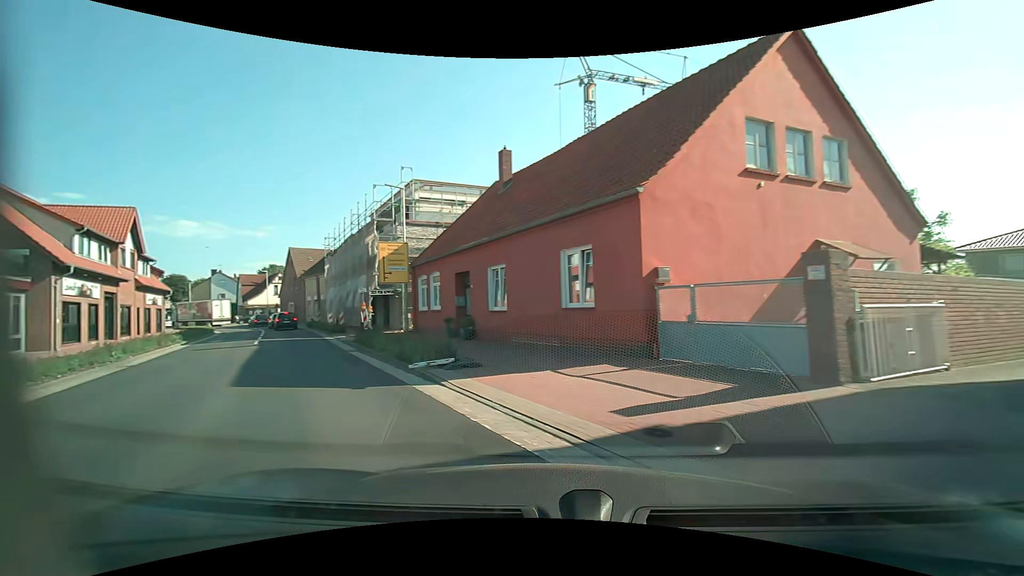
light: Day
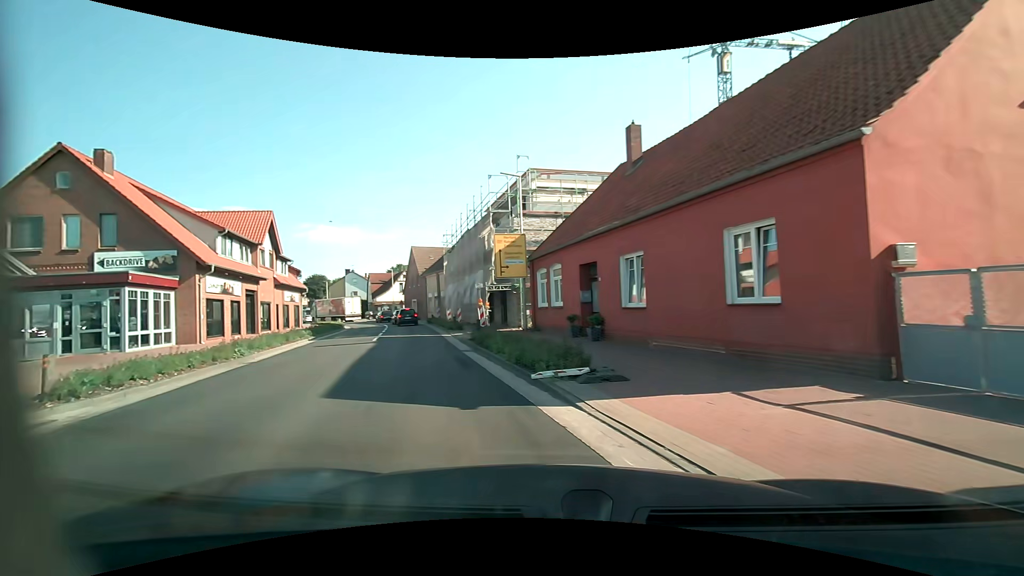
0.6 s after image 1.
(-0.3, +2.4) m; -15°
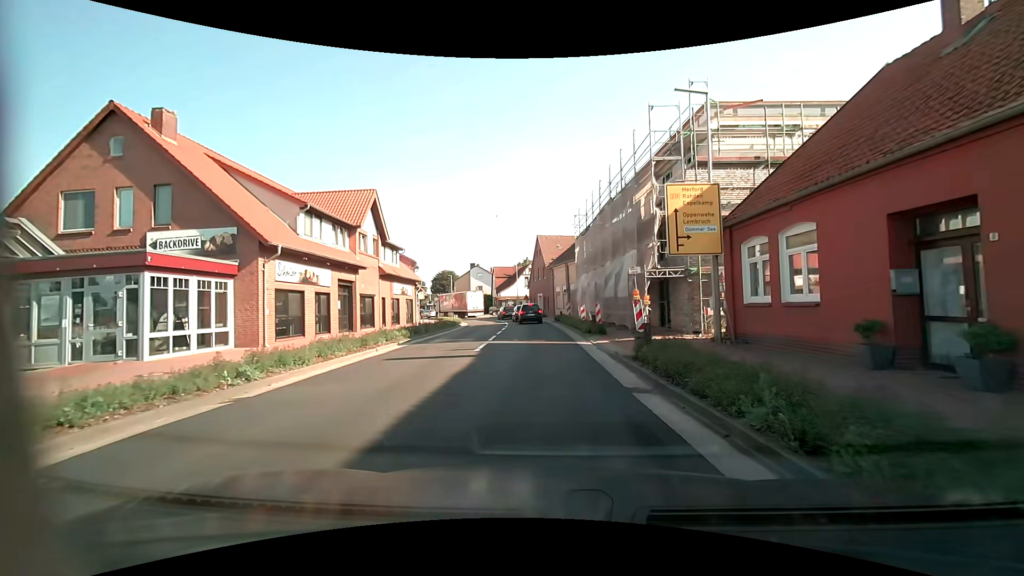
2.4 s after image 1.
(-1.7, +8.5) m; -15°
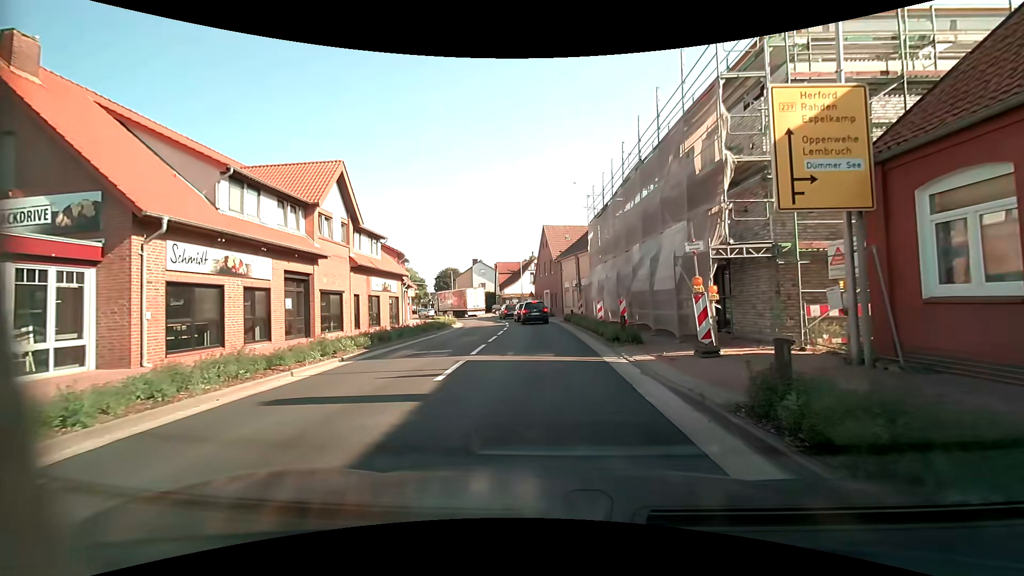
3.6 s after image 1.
(-0.1, +6.4) m; -1°
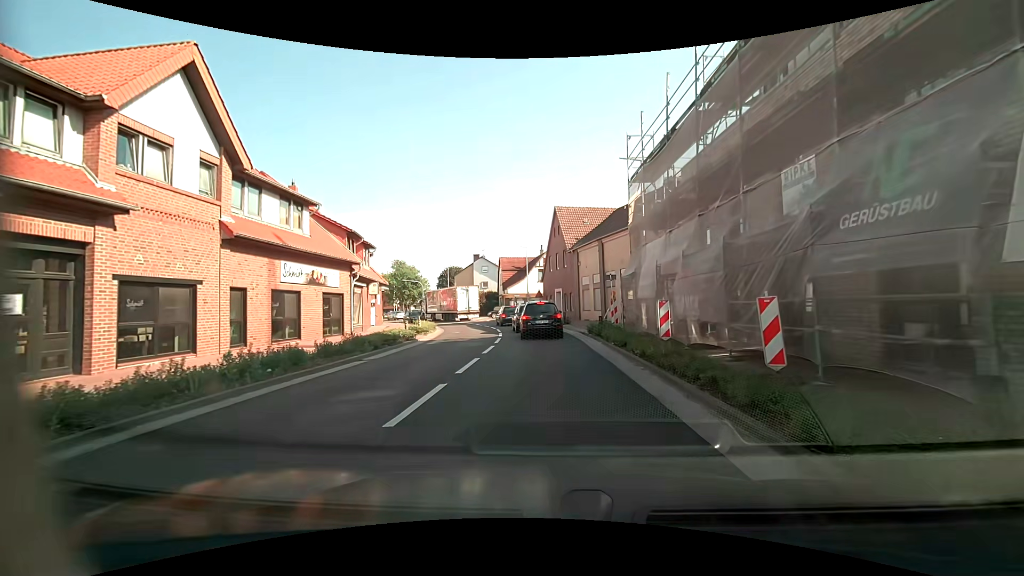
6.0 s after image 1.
(-0.2, +12.1) m; -1°
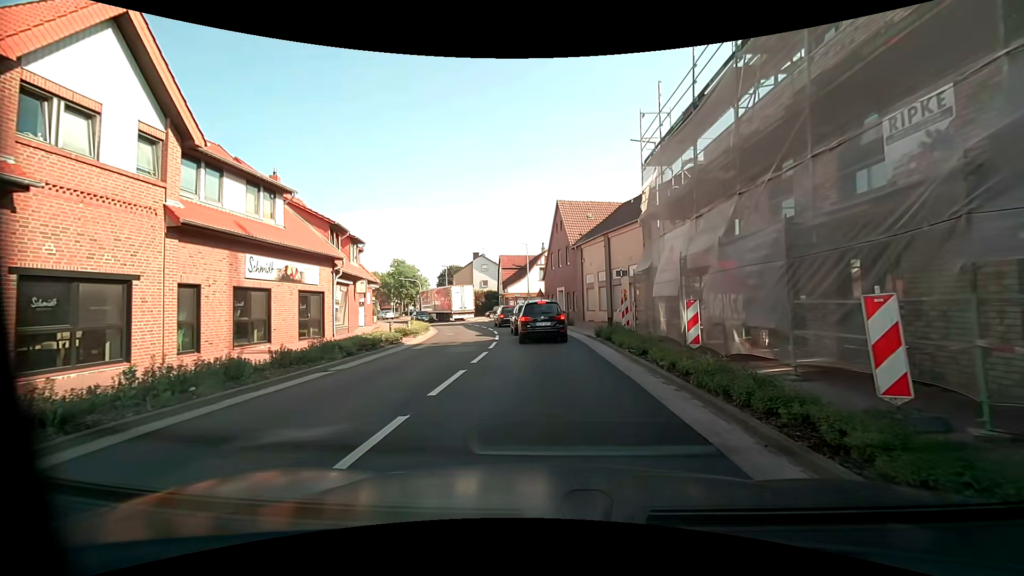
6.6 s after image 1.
(0.0, +2.4) m; 0°
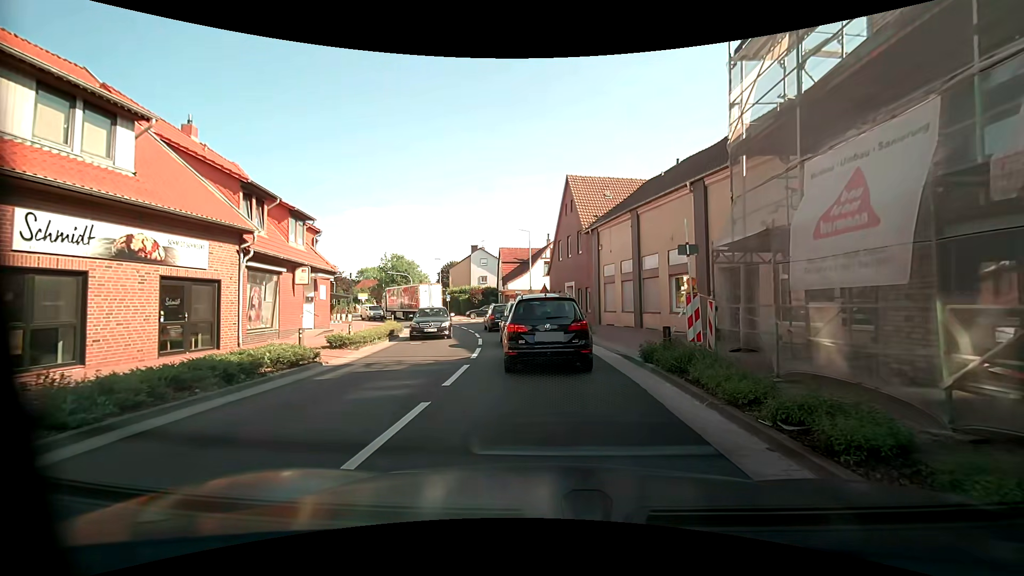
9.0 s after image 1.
(-0.1, +7.9) m; -1°
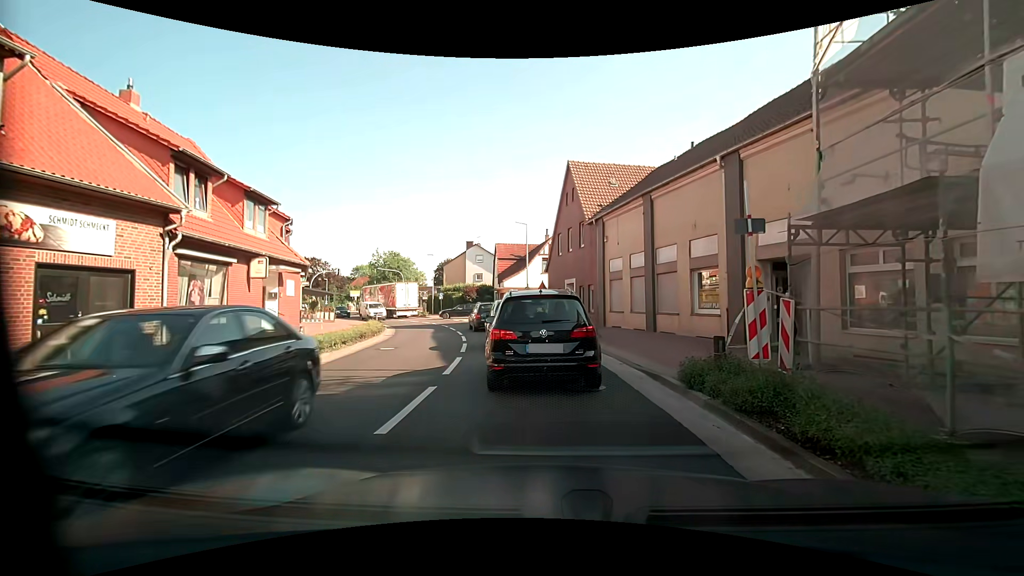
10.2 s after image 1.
(0.0, +3.3) m; 0°
(0, +10) (-1, +20) (-3, +30) (-6, +39) (-10, +48) (-15, +57) (-21, +65) (-27, +73) (-32, +82) (-37, +91) m
